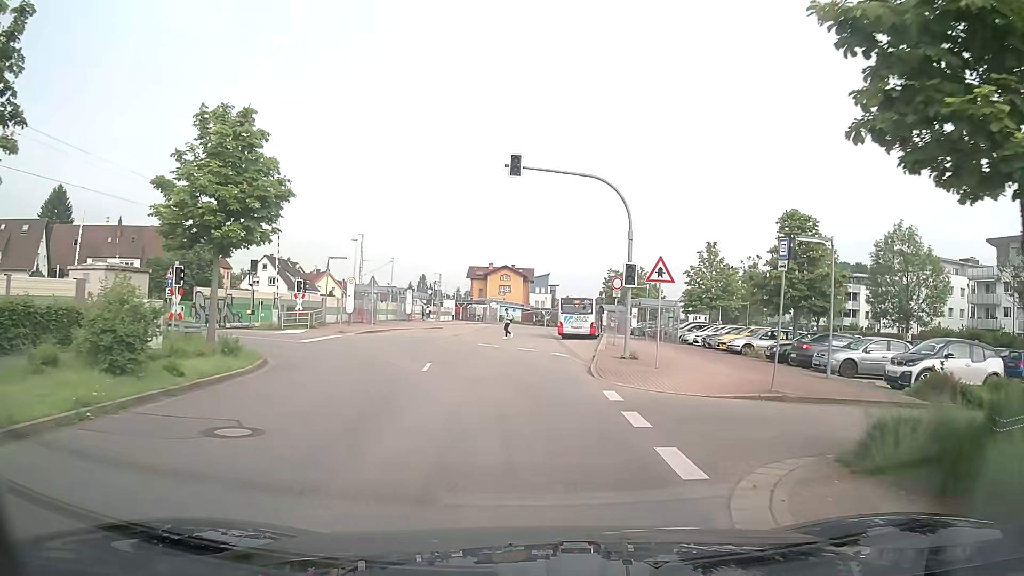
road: unclassified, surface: asphalt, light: Day
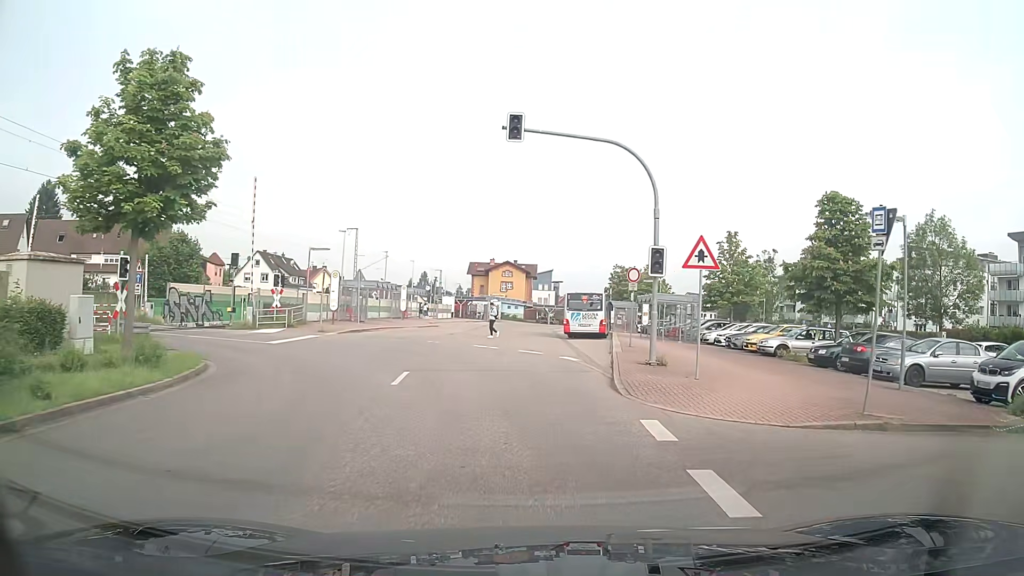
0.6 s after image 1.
(0.0, +4.2) m; -1°
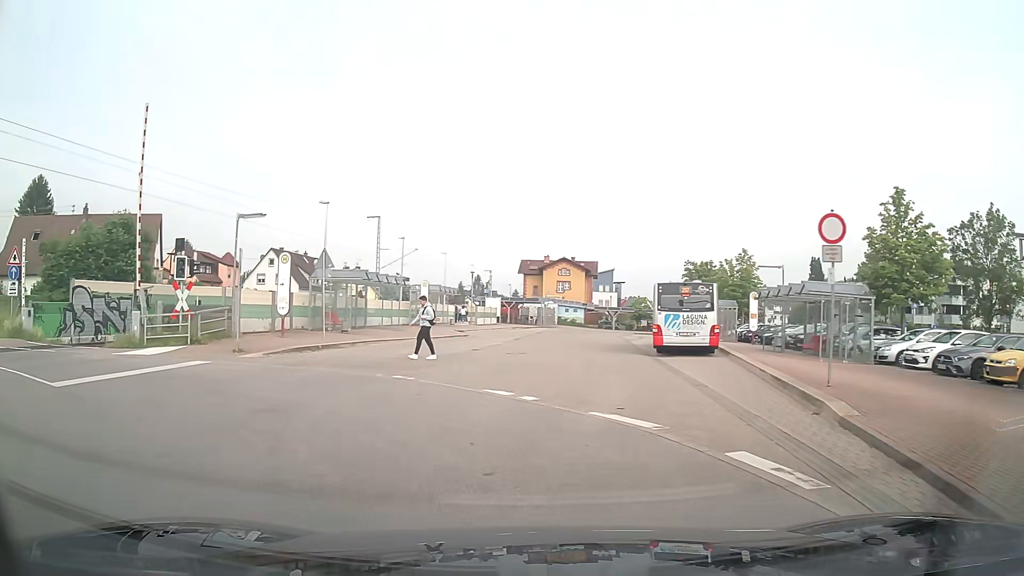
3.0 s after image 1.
(-0.2, +15.1) m; -5°
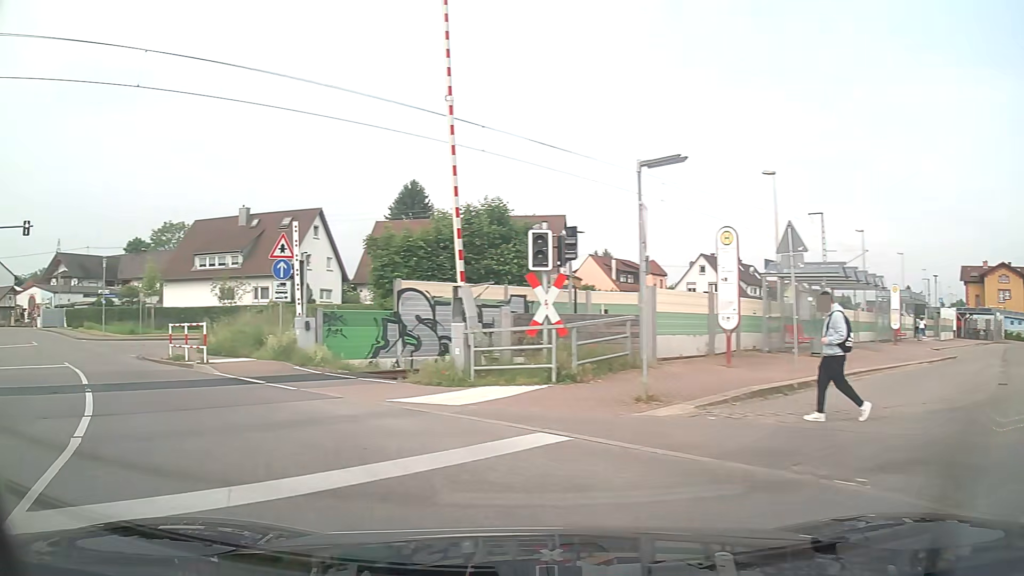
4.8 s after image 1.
(-2.6, +9.4) m; -36°
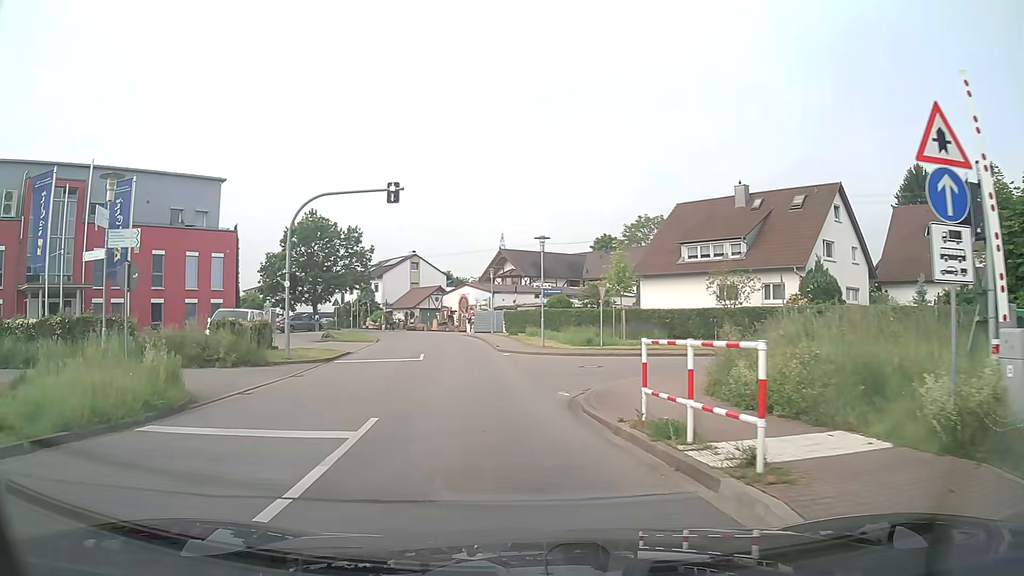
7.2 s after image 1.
(-5.3, +11.5) m; -40°
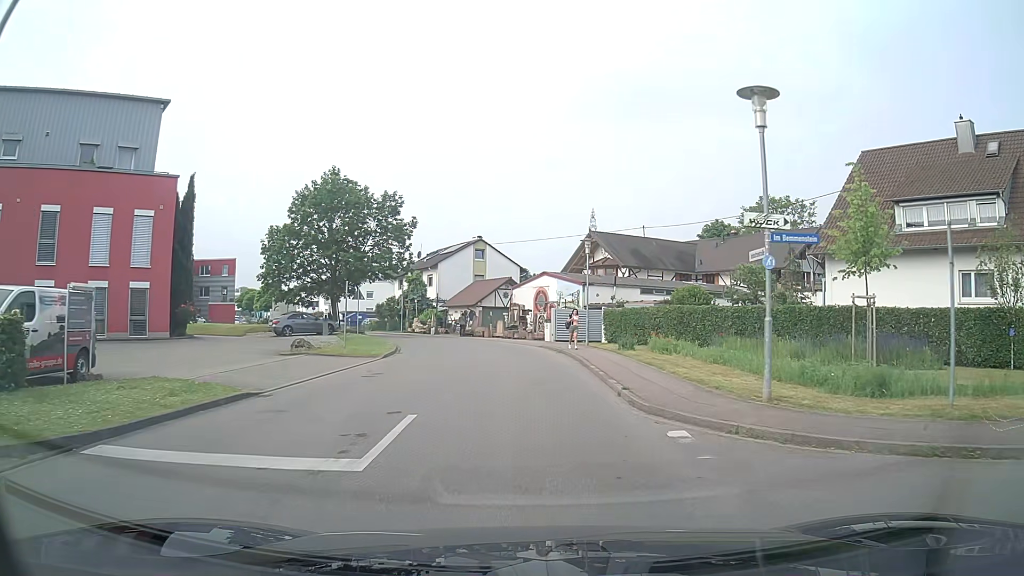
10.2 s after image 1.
(-1.8, +18.9) m; -8°
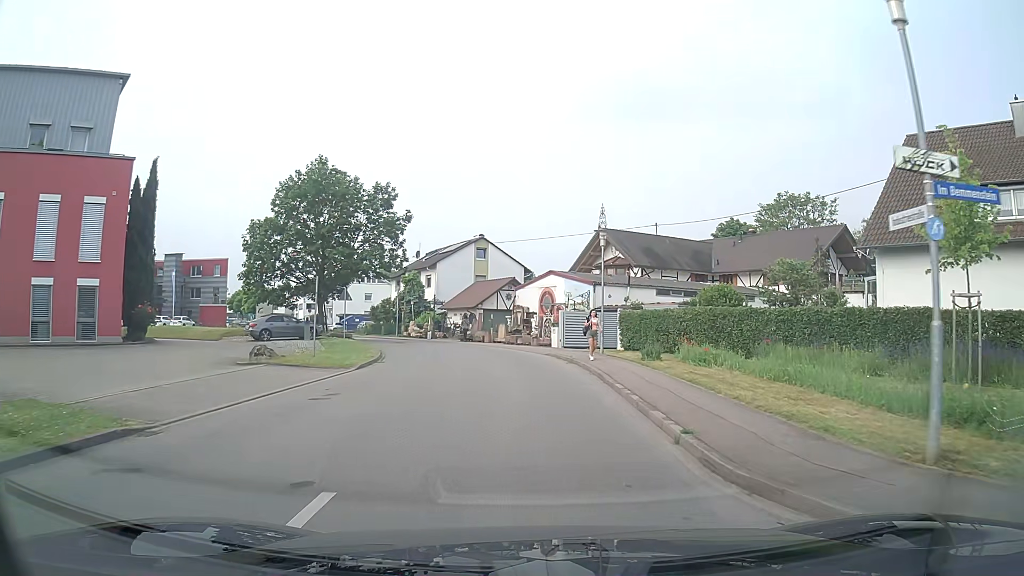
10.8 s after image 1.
(0.0, +4.3) m; +1°
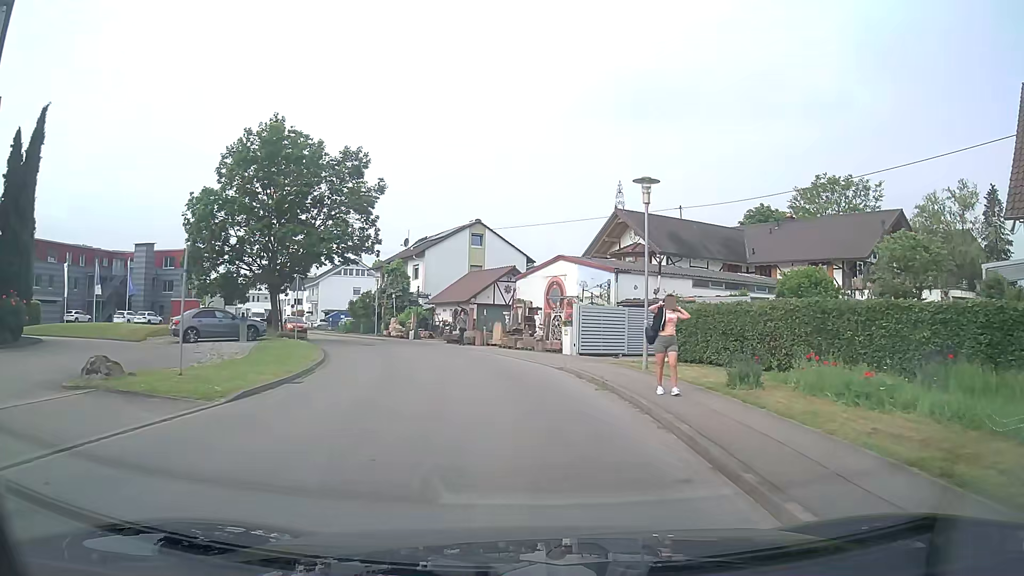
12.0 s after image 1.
(-0.1, +9.0) m; 0°
(0, +10) (-1, +20) (-4, +30) (-8, +38) (-13, +47) (-18, +56) (-23, +65) (-27, +74) (-32, +83) (-37, +91) m
